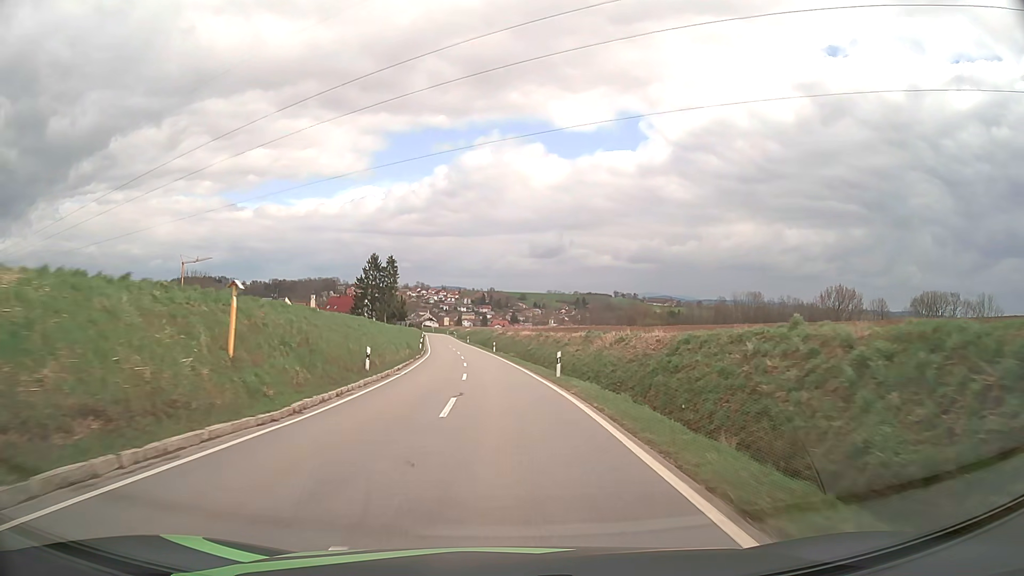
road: tertiary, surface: asphalt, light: Day
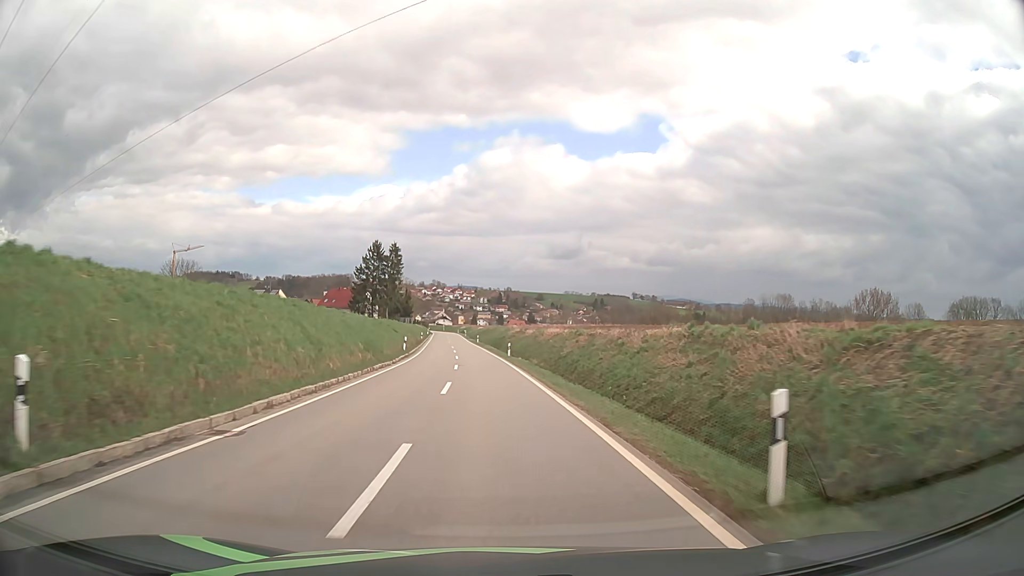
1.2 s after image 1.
(-0.2, +19.5) m; -1°
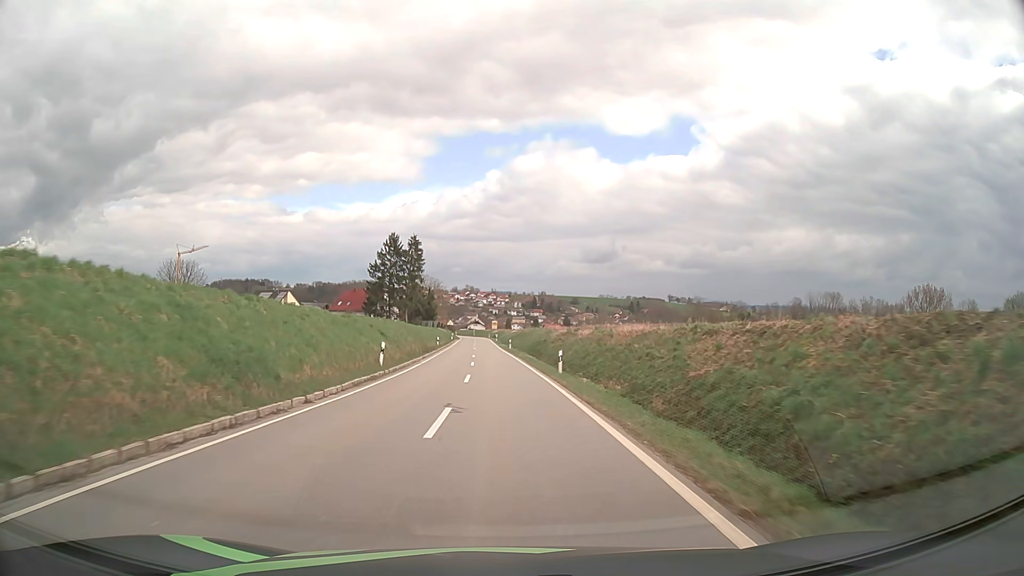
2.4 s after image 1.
(-0.5, +19.3) m; -3°
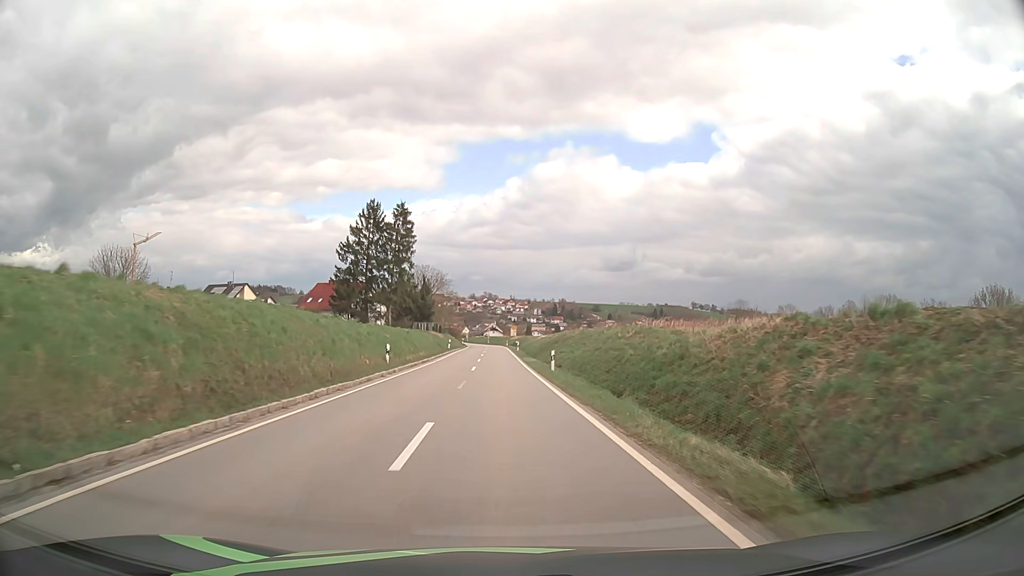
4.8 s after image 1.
(-0.9, +38.0) m; -2°
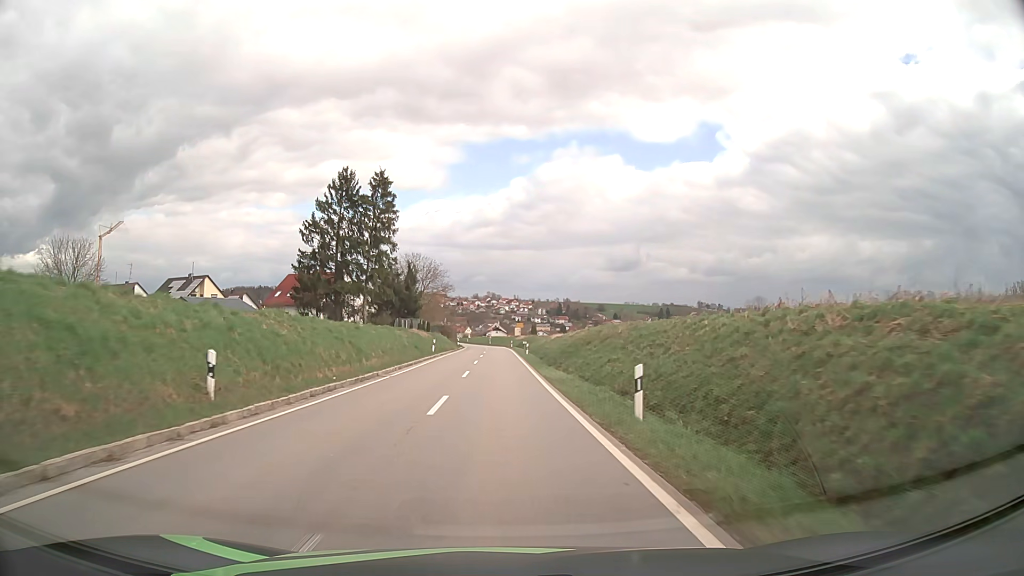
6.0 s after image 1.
(0.0, +18.5) m; 0°
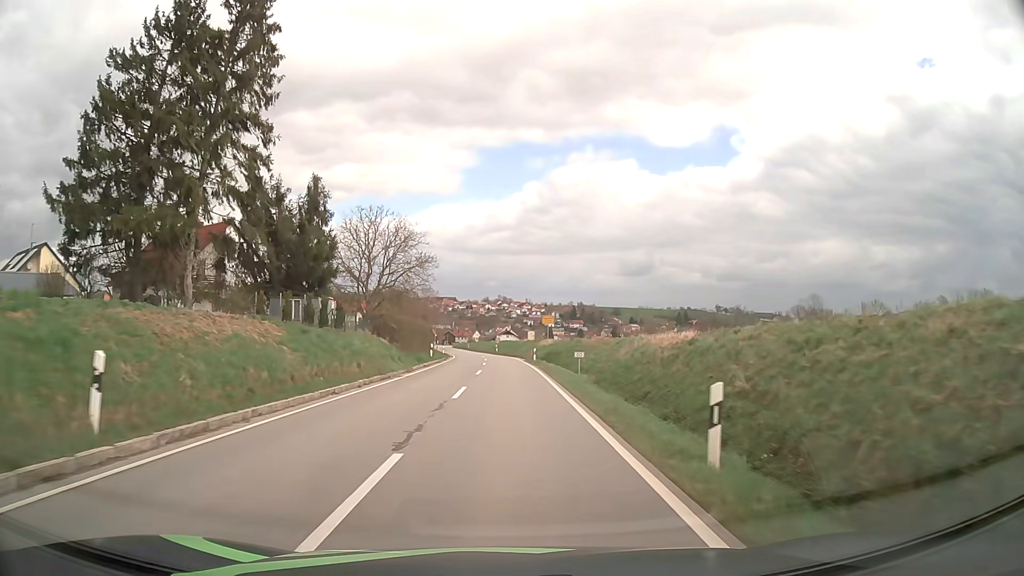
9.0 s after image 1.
(-0.4, +44.1) m; -1°
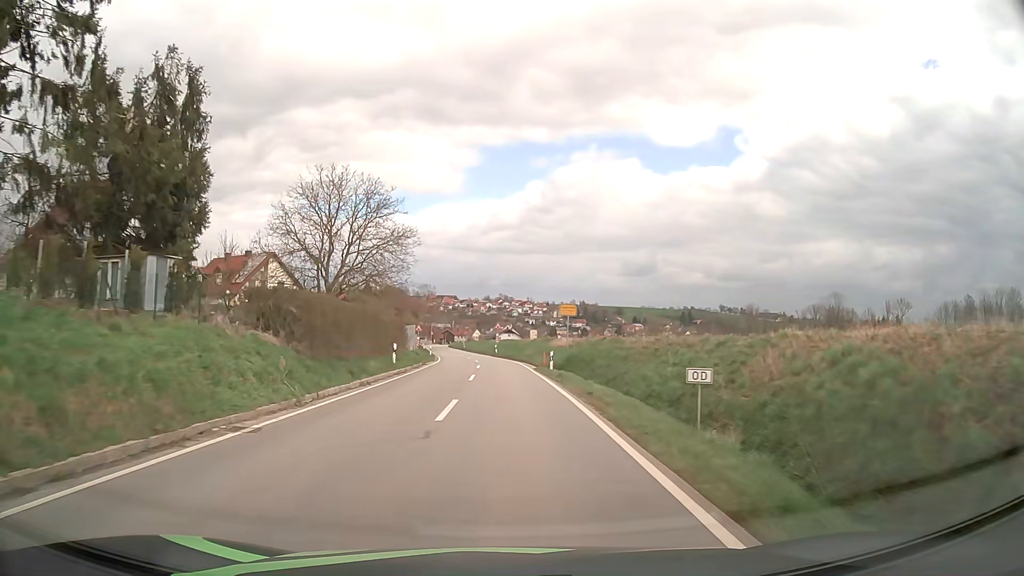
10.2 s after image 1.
(0.0, +16.3) m; 0°
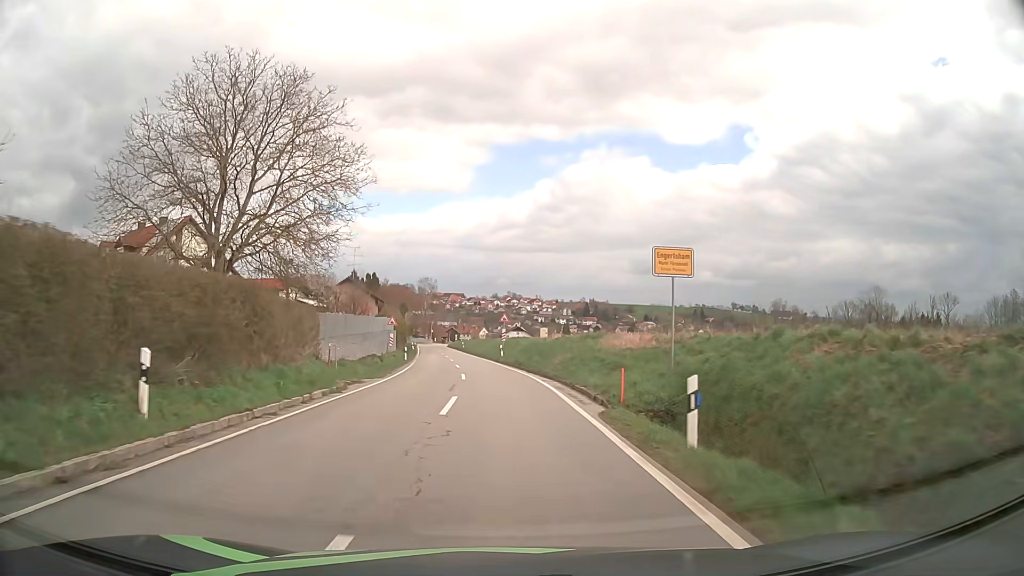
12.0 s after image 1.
(-0.1, +22.7) m; -1°
(0, +10) (0, +20) (-1, +30) (-2, +40) (-3, +50) (-4, +60) (-5, +70) (-6, +80) (-8, +90) (-9, +99) m
